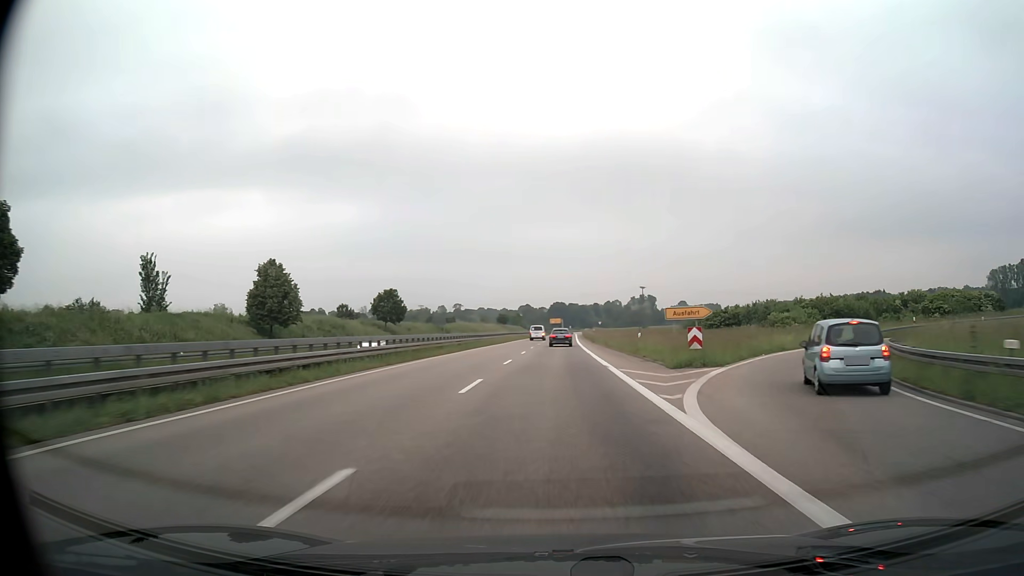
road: trunk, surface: asphalt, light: Day
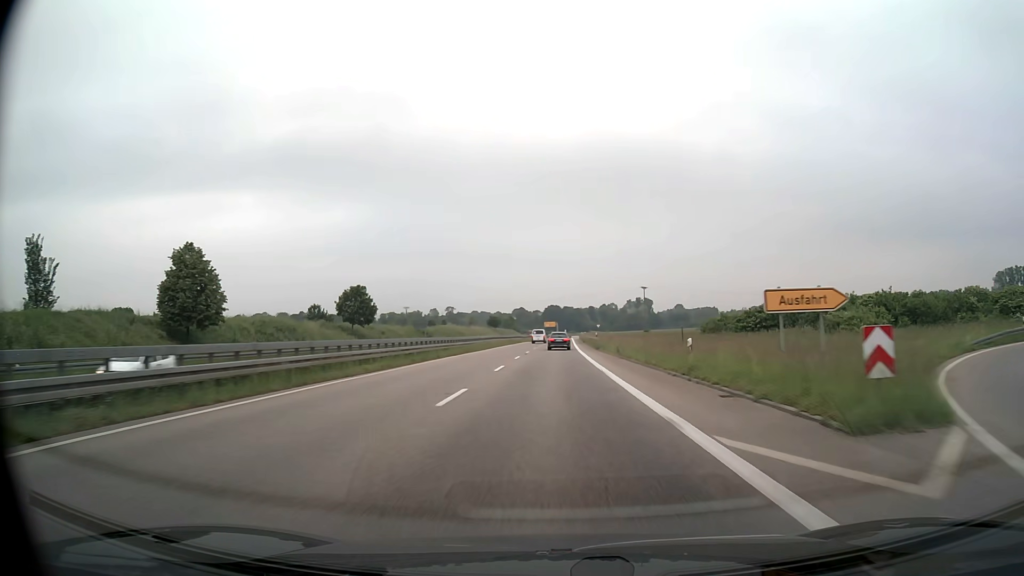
(0.0, +14.2) m; 0°
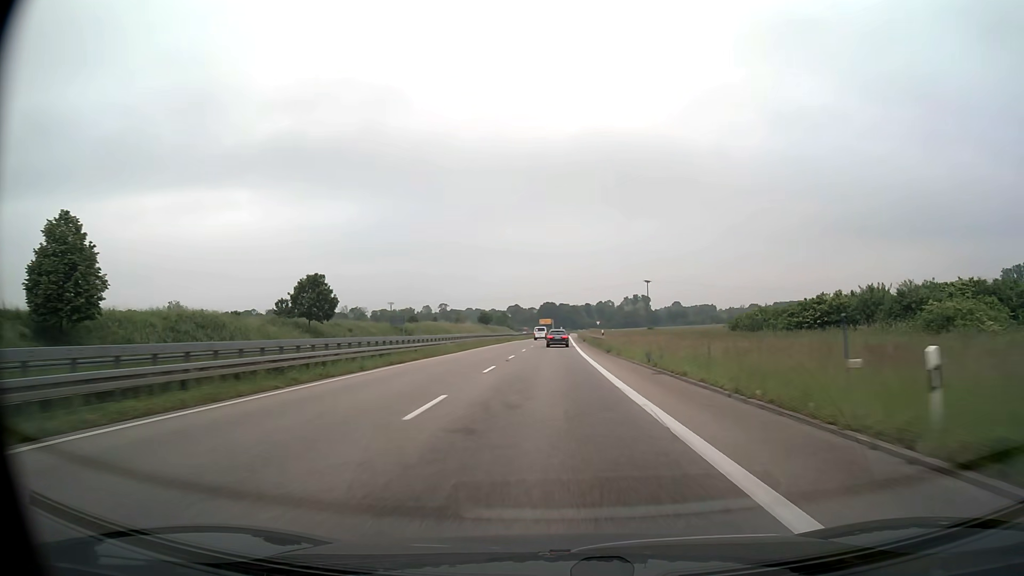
(0.0, +14.2) m; 0°
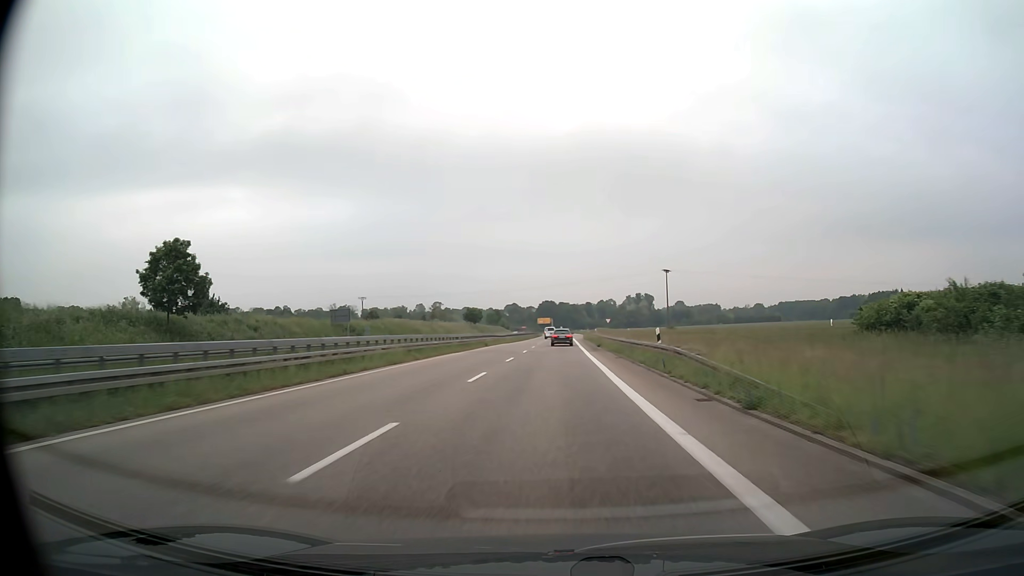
(0.0, +28.4) m; 0°
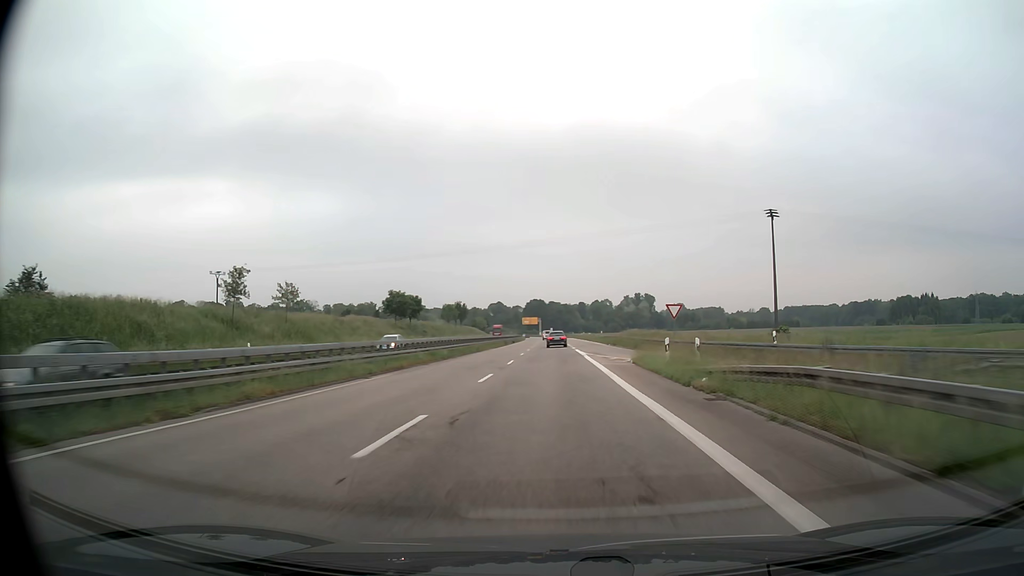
(+0.5, +70.2) m; +1°
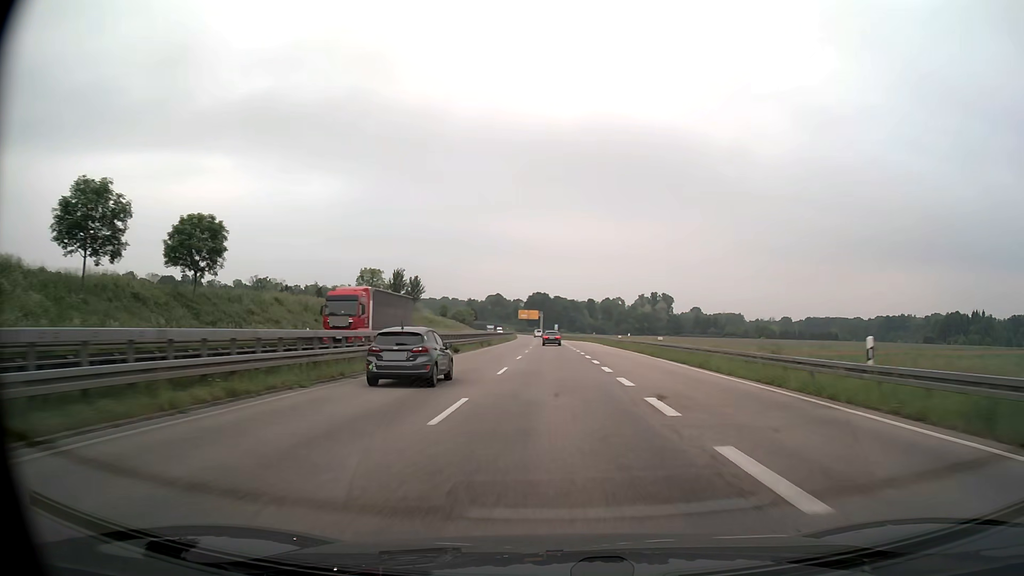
(-0.4, +68.8) m; 0°
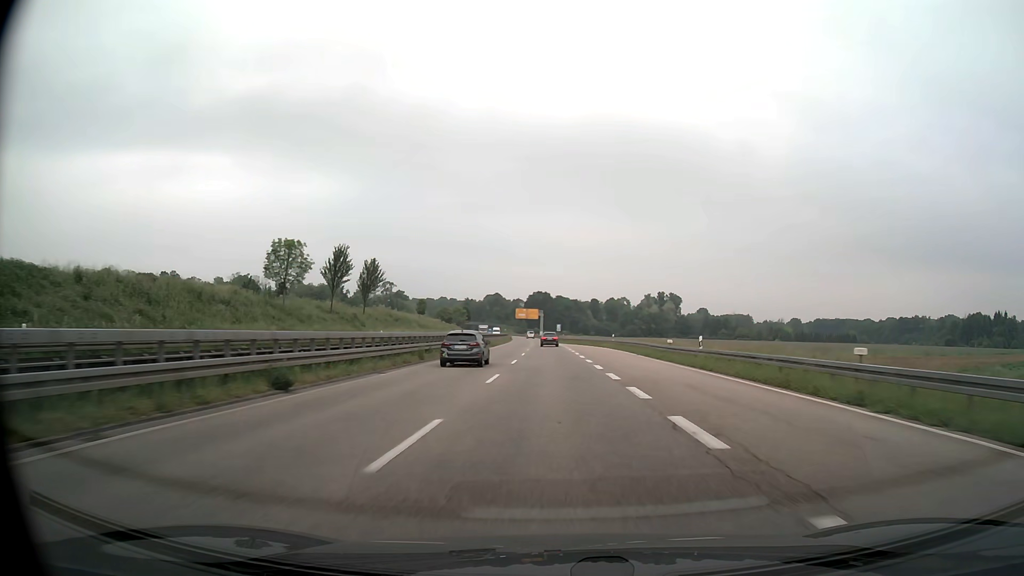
(0.0, +27.3) m; 0°
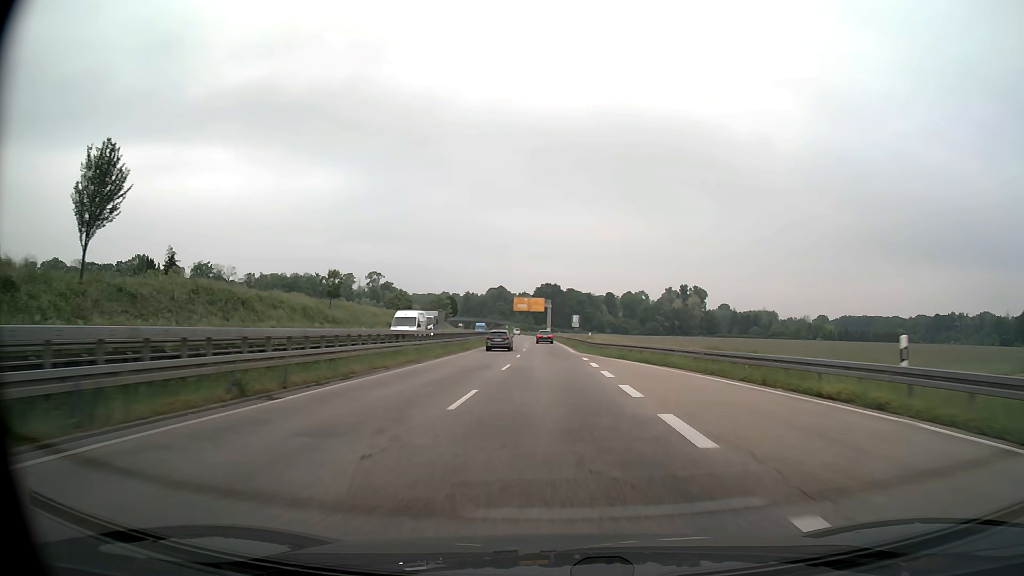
(-0.2, +54.3) m; -1°
(0, +10) (0, +20) (0, +30) (0, +40) (0, +50) (-1, +60) (-1, +70) (-1, +80) (-2, +90) (-2, +100) m
